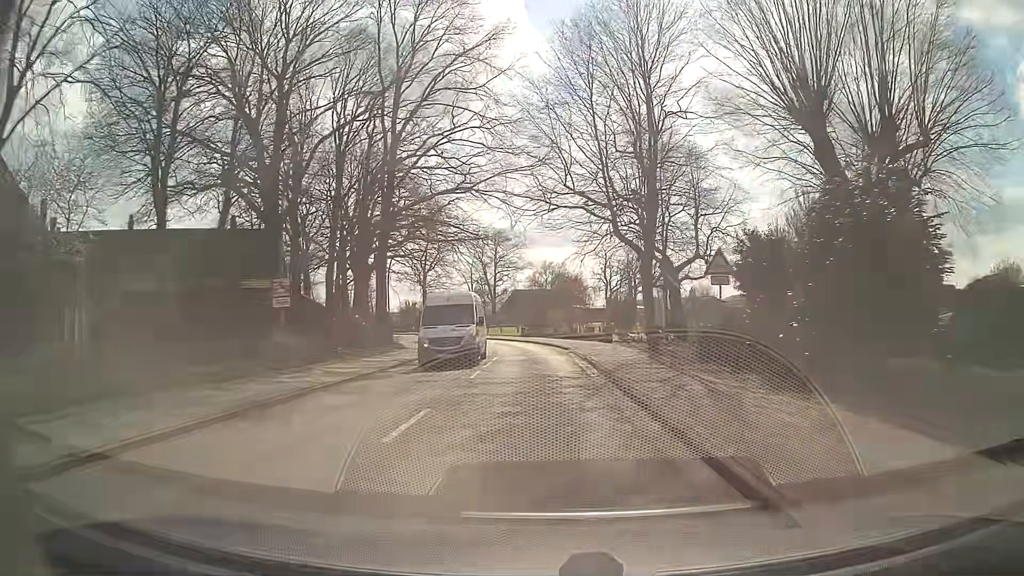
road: secondary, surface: asphalt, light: Day
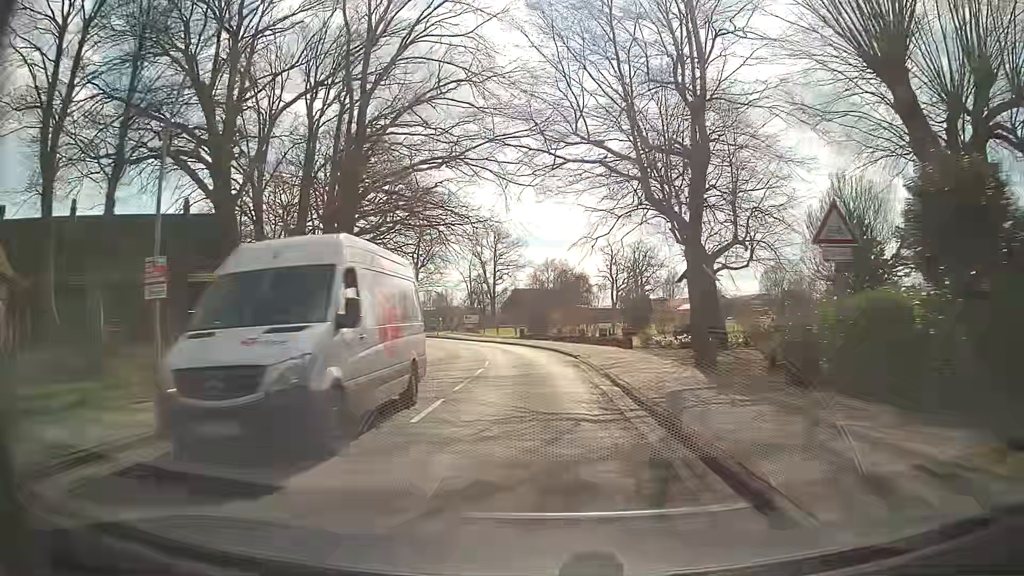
(0.0, +7.6) m; 0°
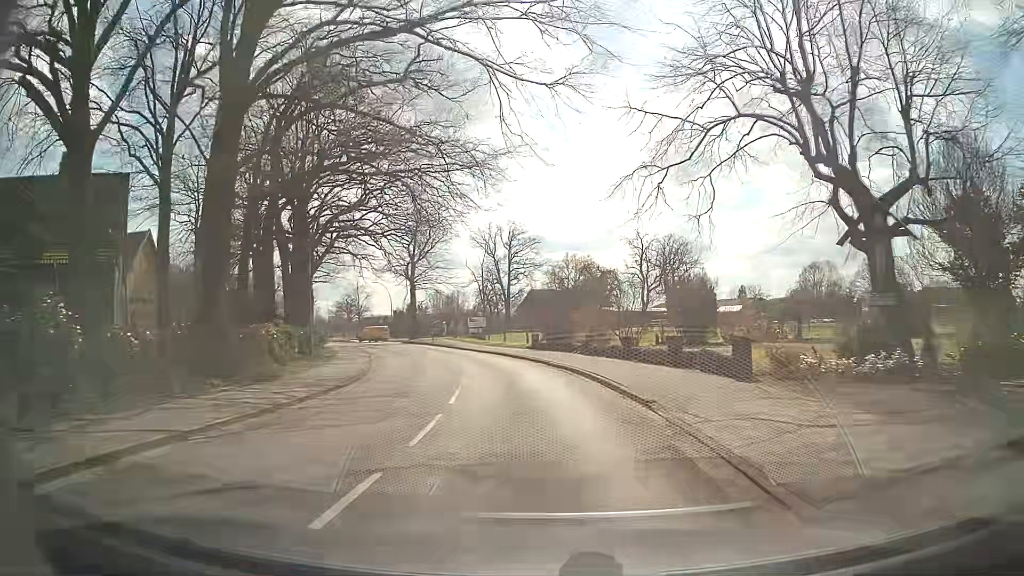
(-0.2, +15.0) m; -2°
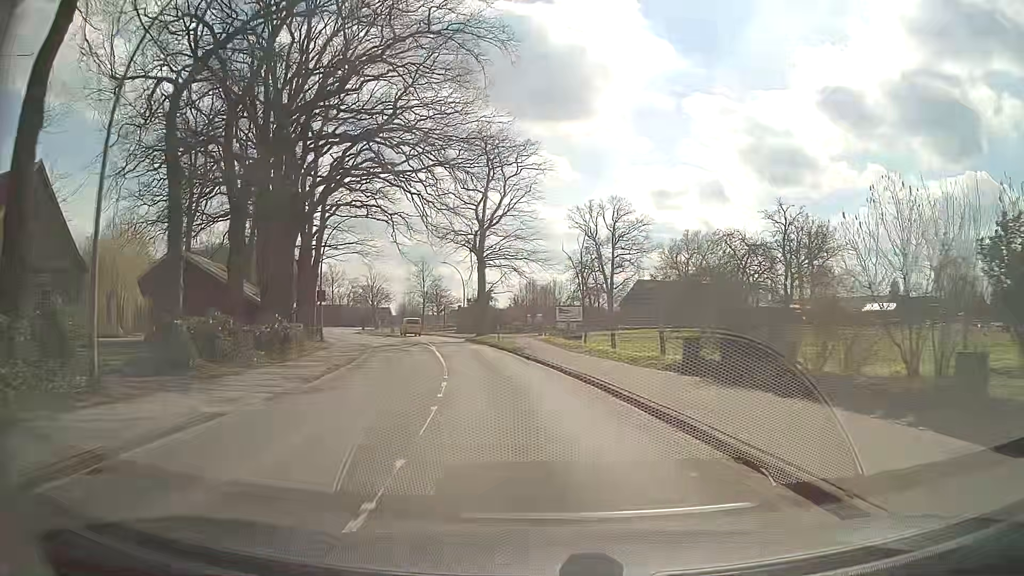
(-1.1, +22.5) m; -8°
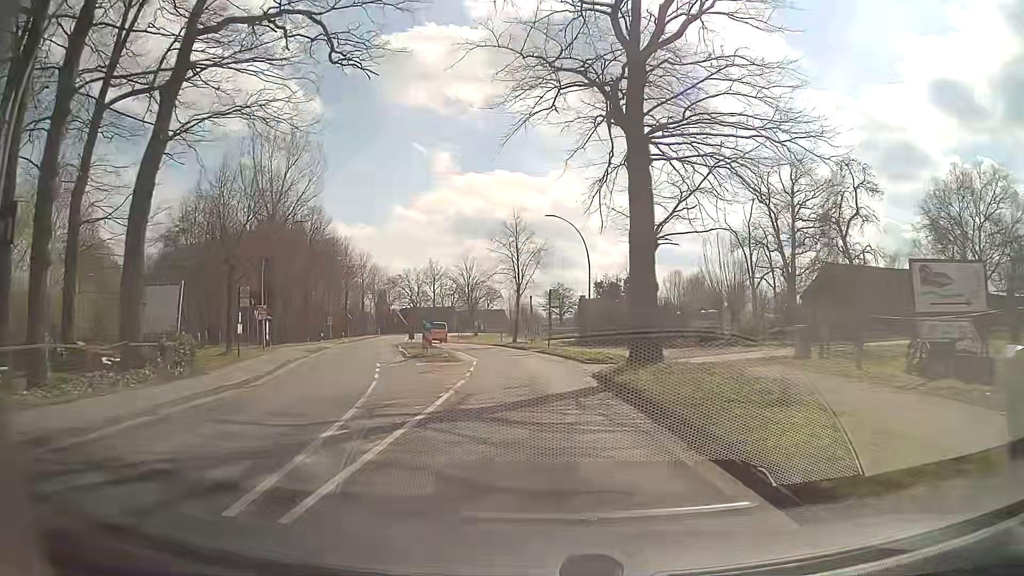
(-4.2, +37.9) m; -10°
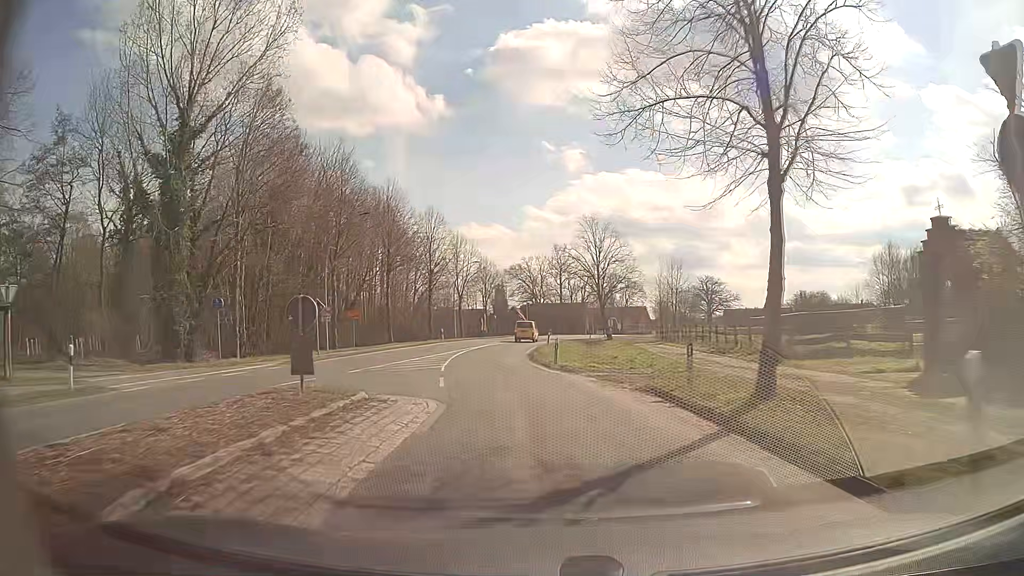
(-3.4, +39.2) m; -12°
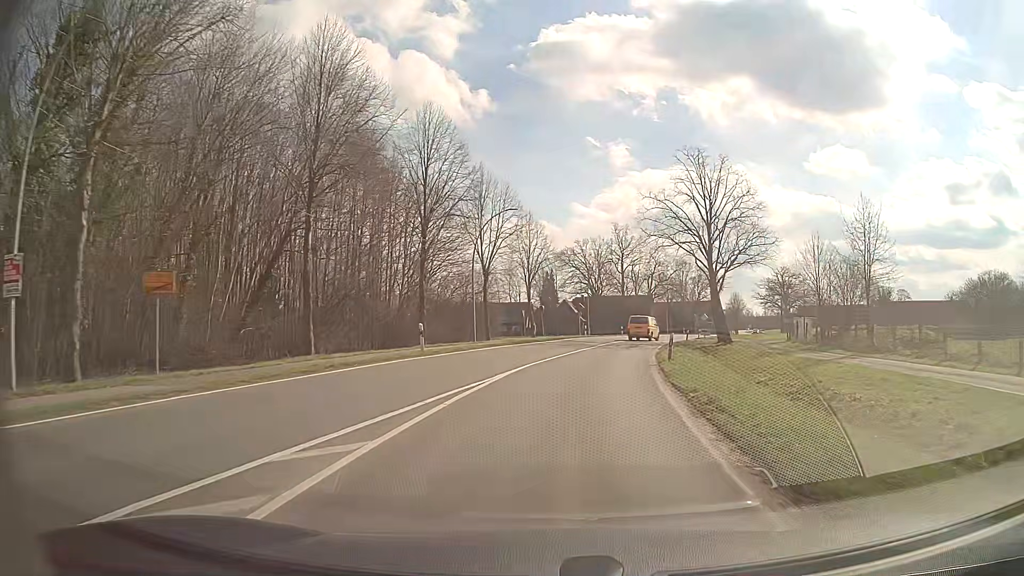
(-2.2, +32.0) m; -4°
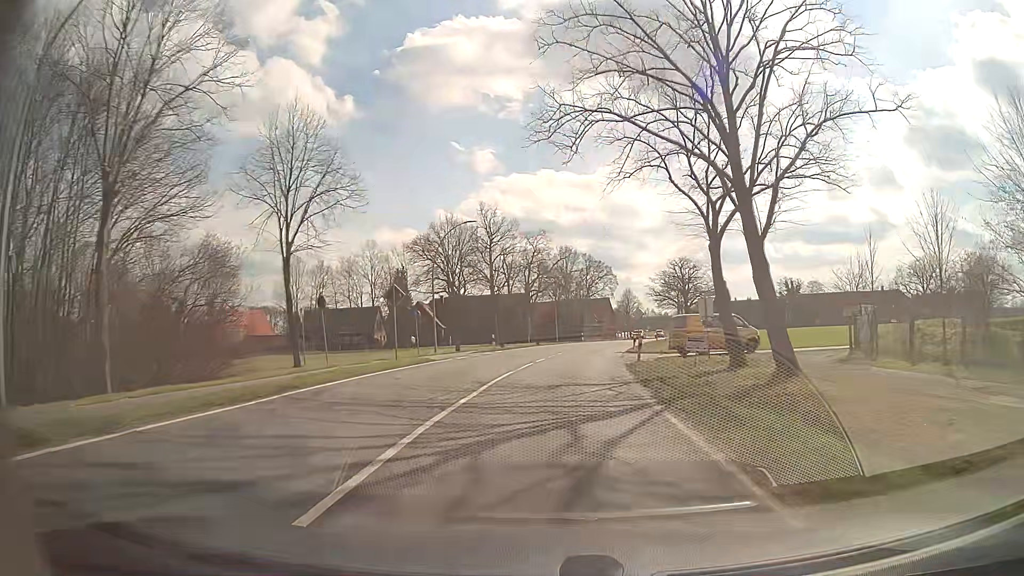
(+3.4, +33.7) m; +11°
(0, +10) (0, +20) (+1, +30) (+2, +40) (+4, +50) (+6, +60) (+8, +69) (+10, +79) (+13, +89) (+15, +98) m
